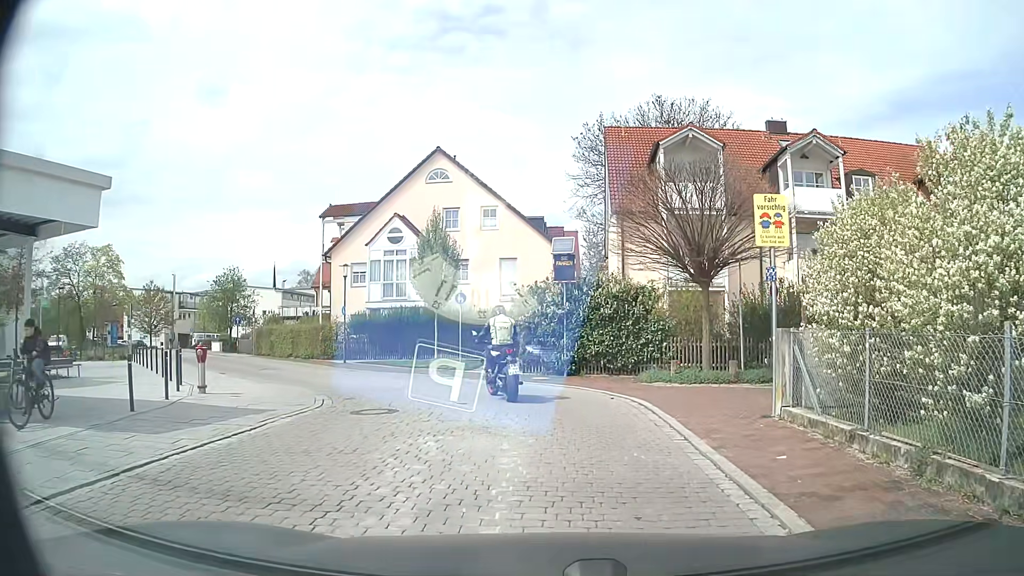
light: Day
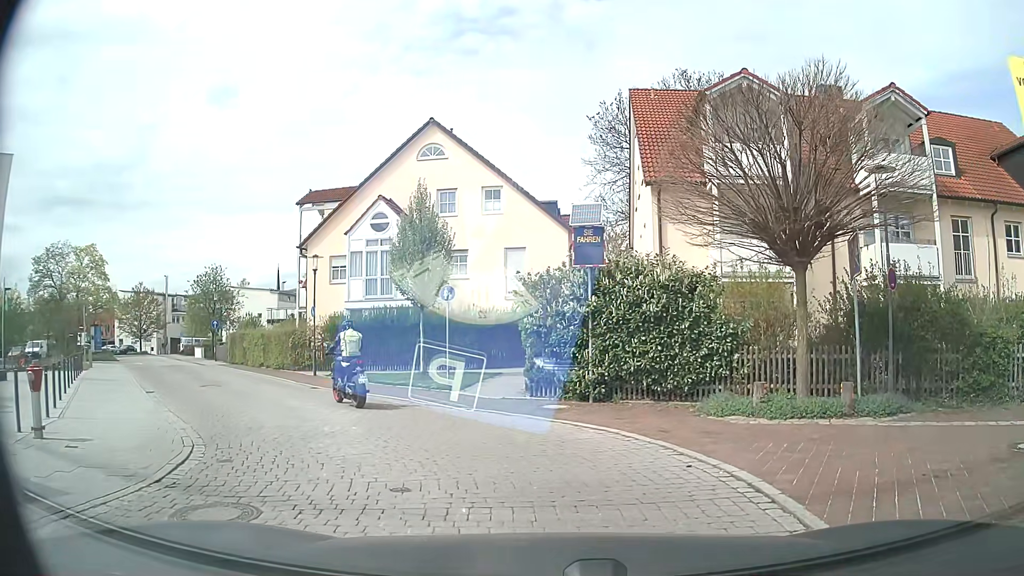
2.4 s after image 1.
(-0.1, +5.9) m; -2°
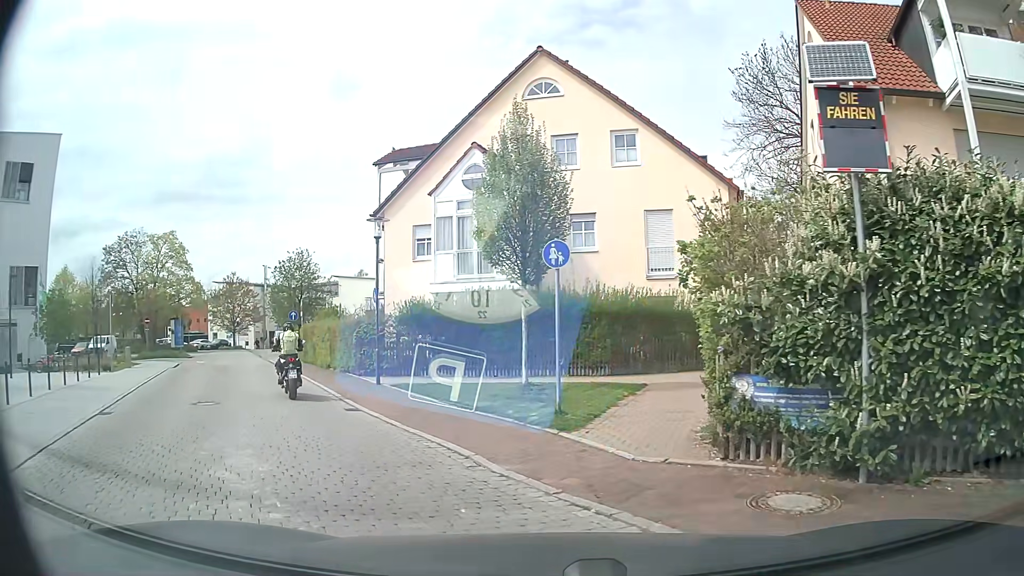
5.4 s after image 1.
(-0.3, +7.7) m; -11°
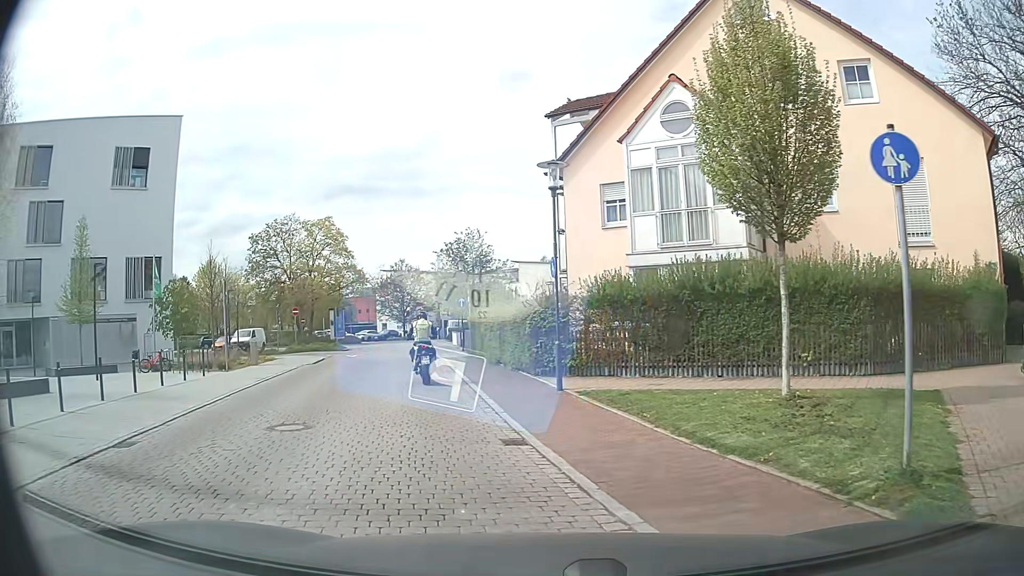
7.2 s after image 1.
(-0.6, +5.1) m; -15°
